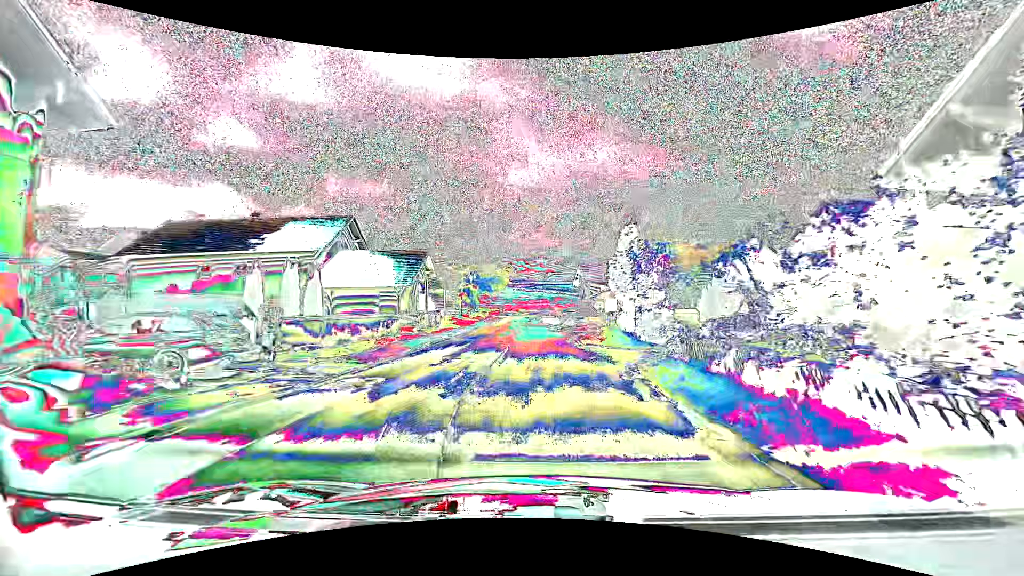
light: Day
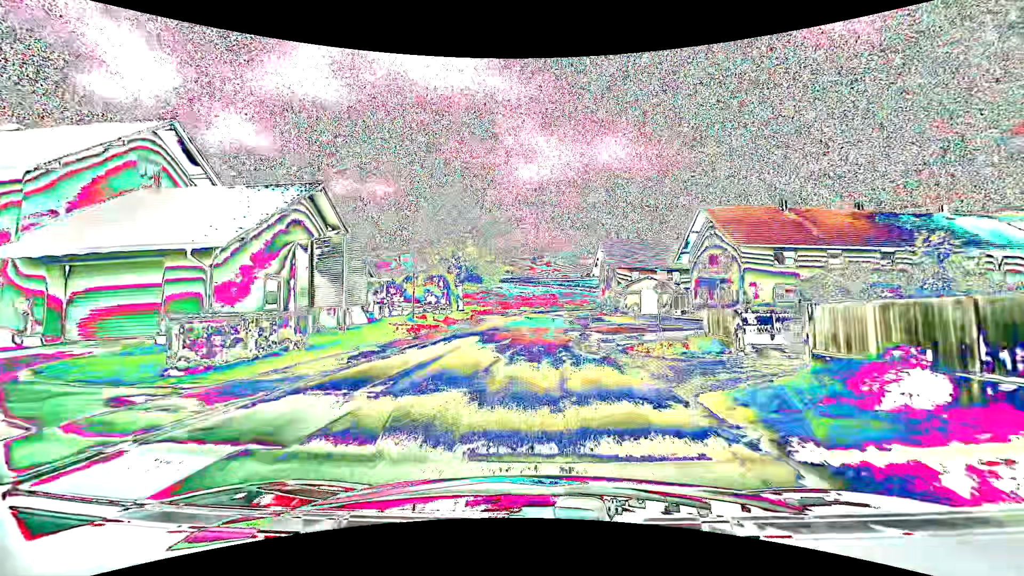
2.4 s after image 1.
(-0.3, +22.9) m; -1°
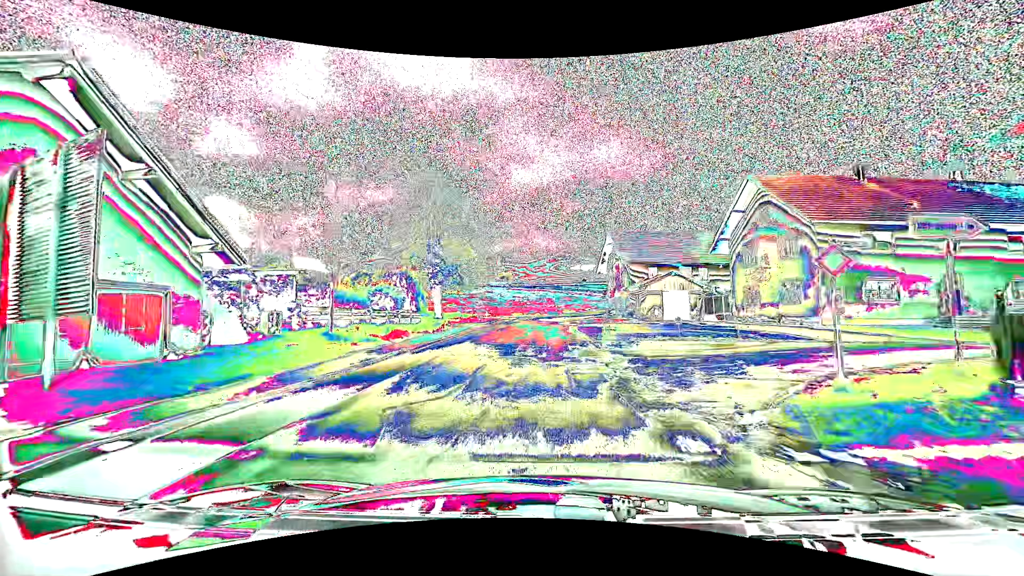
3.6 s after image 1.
(0.0, +11.6) m; 0°
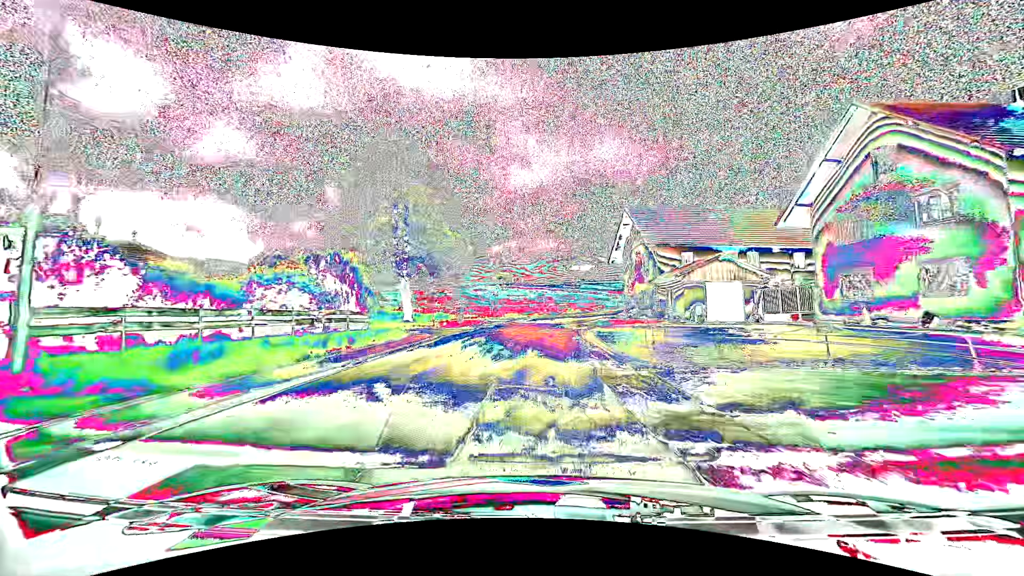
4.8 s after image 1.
(0.0, +11.6) m; 0°
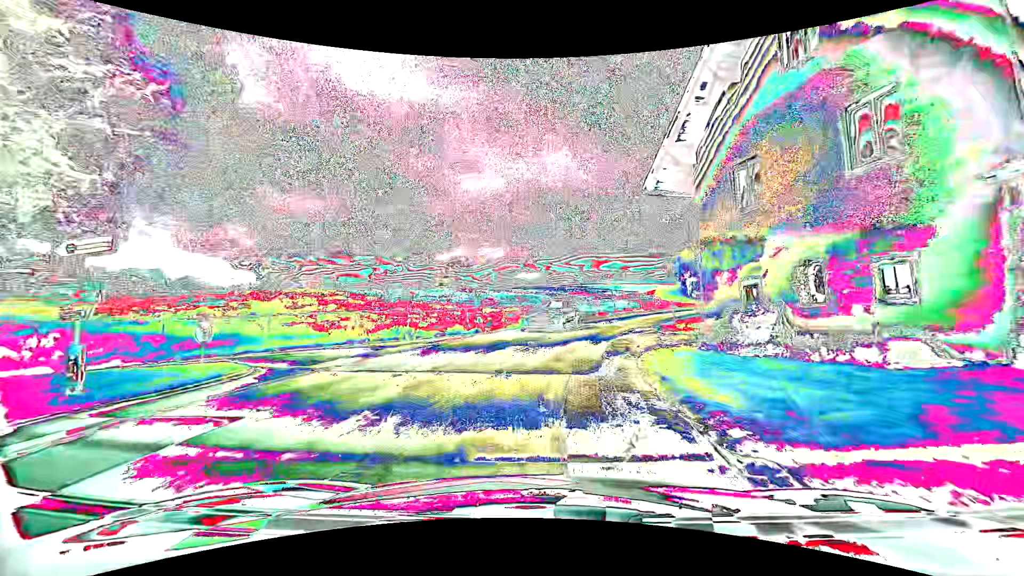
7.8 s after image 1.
(+0.6, +30.0) m; +5°
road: tertiary
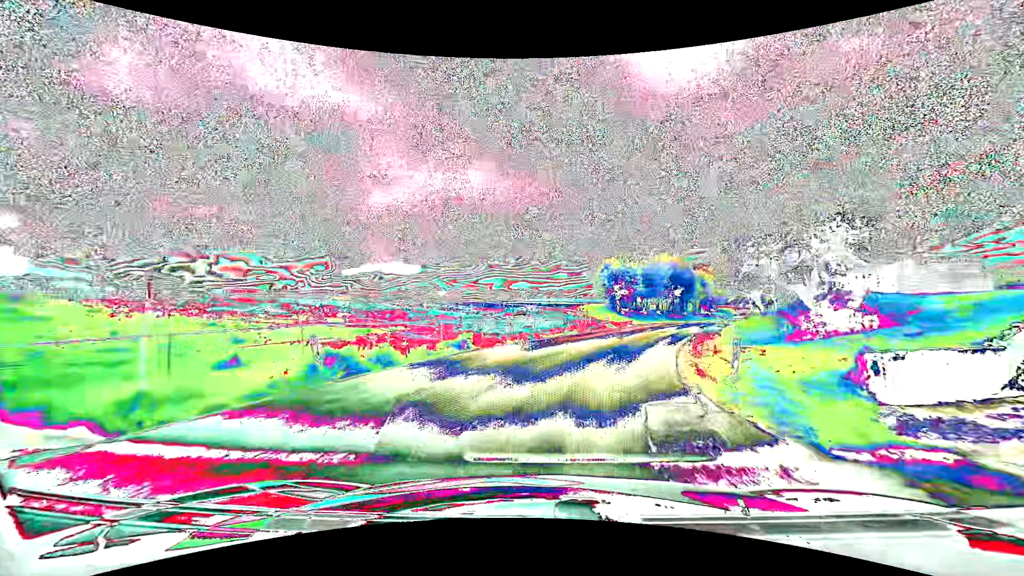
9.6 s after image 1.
(+1.5, +18.3) m; +11°
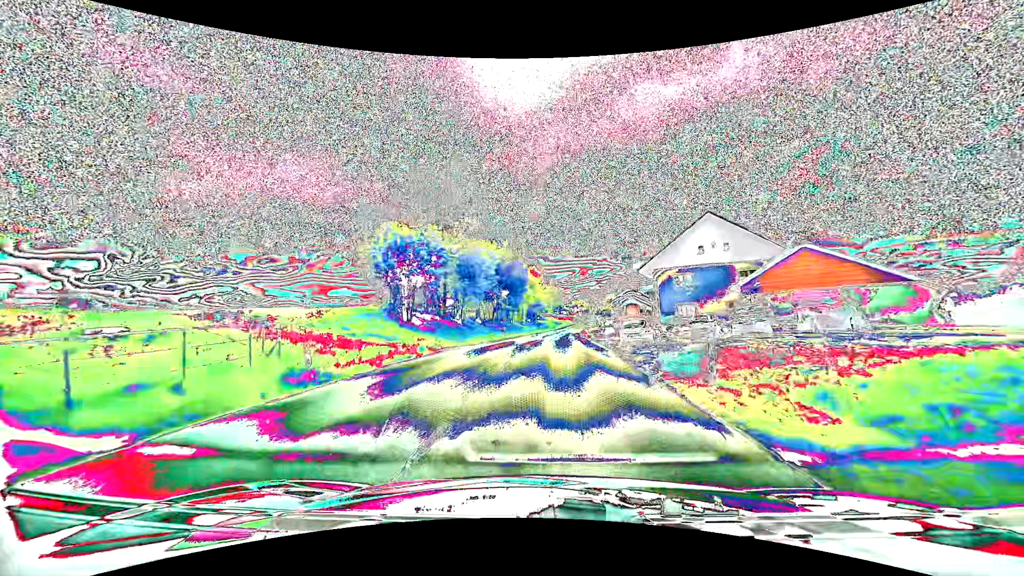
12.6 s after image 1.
(+6.5, +30.8) m; +20°
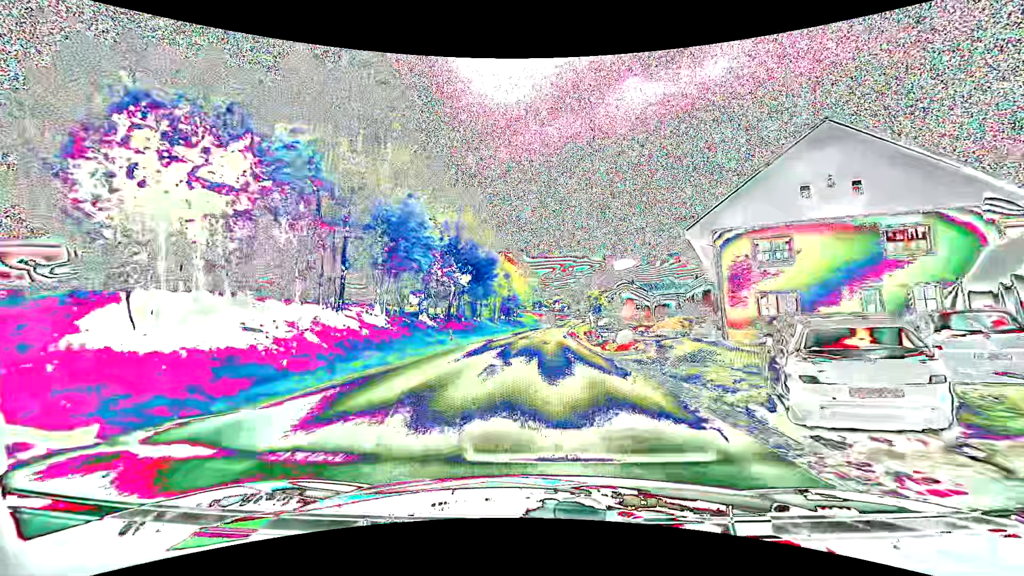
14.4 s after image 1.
(+0.5, +20.1) m; +3°
(0, +10) (0, +20) (0, +30) (+1, +40) (+1, +50) (+1, +60) (+2, +70) (+3, +80) (+4, +90) (+5, +100) m
